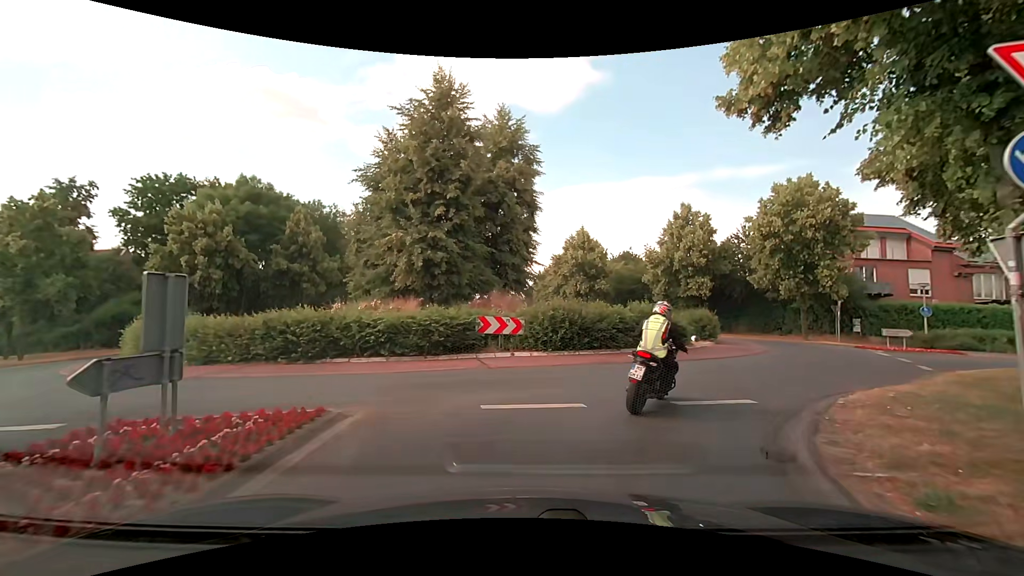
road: primary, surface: asphalt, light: Day
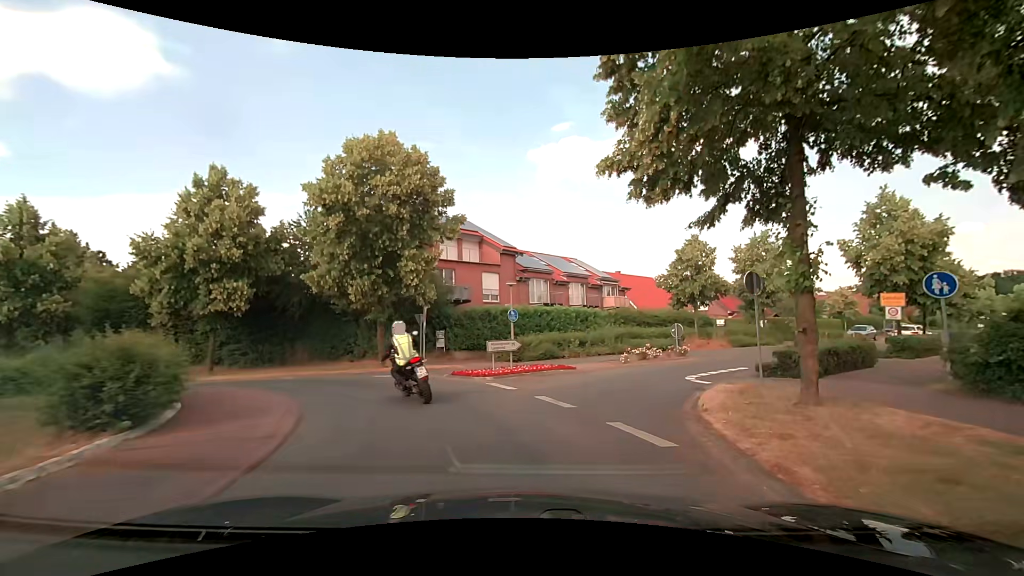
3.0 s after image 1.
(+5.7, +13.6) m; +45°
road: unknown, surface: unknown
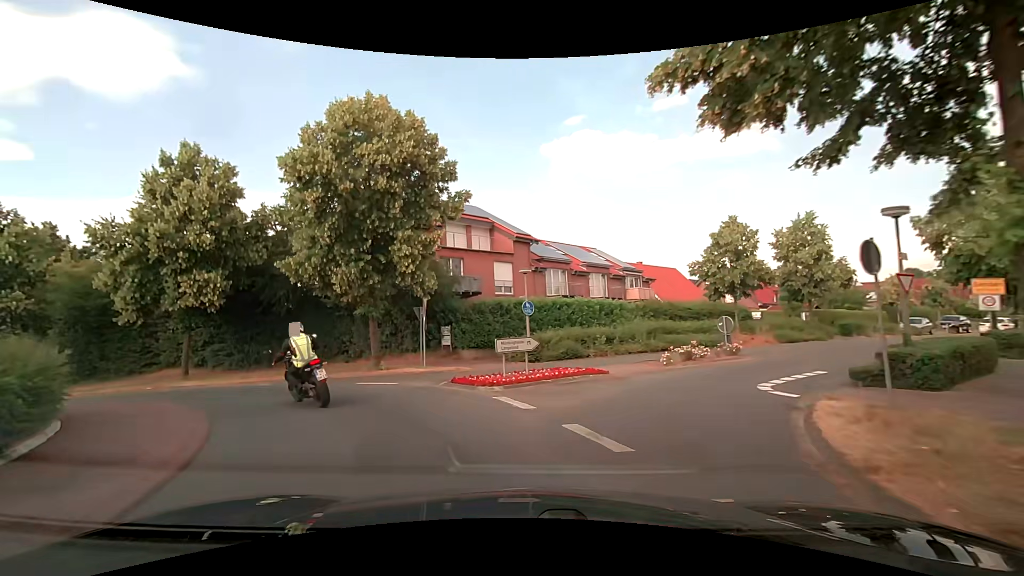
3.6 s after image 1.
(0.0, +3.5) m; -2°
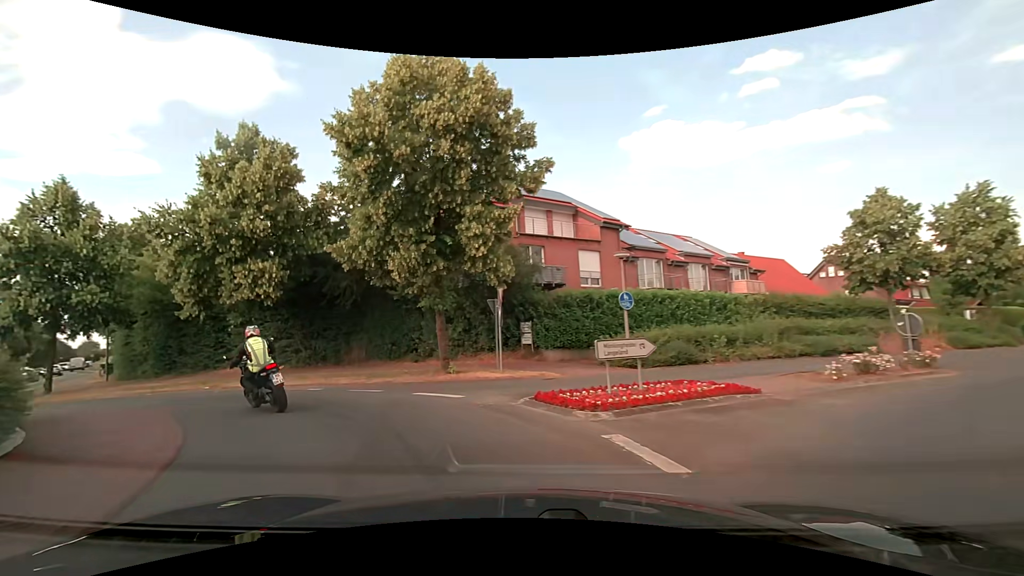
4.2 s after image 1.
(-0.2, +3.6) m; -10°
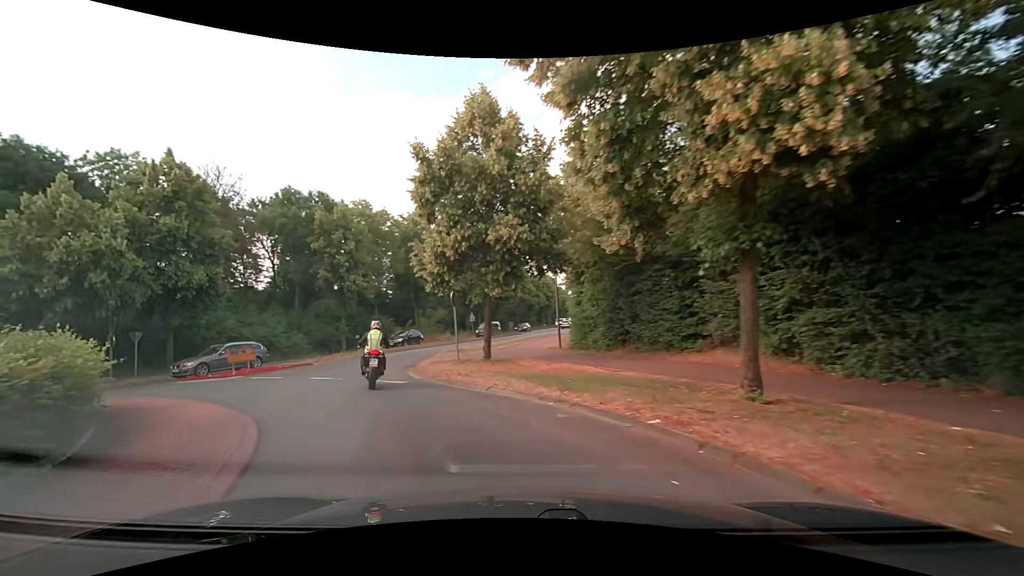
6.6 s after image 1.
(-5.9, +13.2) m; -48°
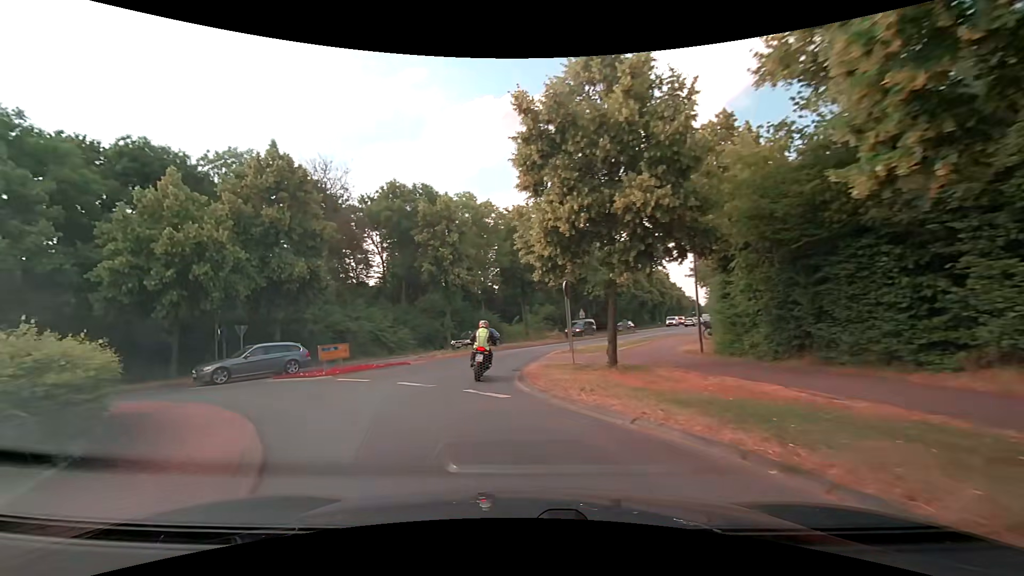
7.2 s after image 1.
(-0.5, +3.8) m; -13°
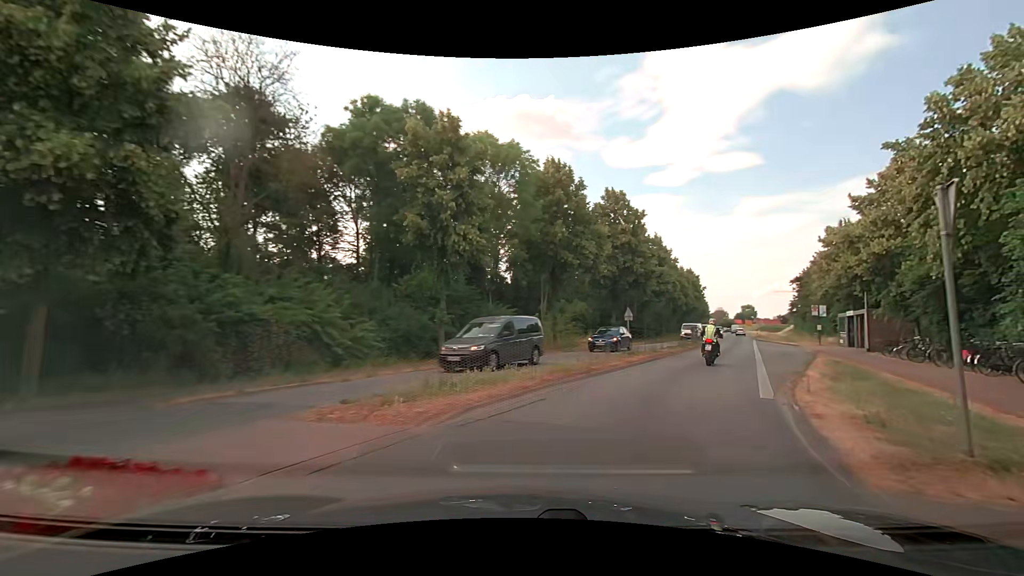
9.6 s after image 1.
(-2.4, +16.7) m; -1°
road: primary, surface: asphalt
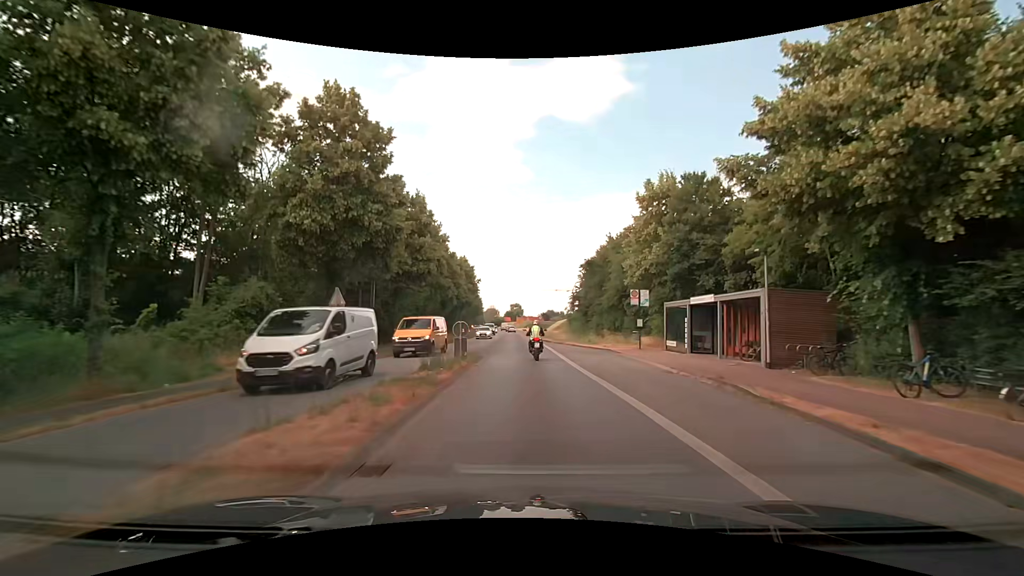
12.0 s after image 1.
(+6.9, +21.6) m; +25°
(0, +10) (0, +20) (0, +30) (0, +40) (-1, +50) (-1, +60) (-1, +70) (-1, +80) (-2, +90) (-2, +100) m
